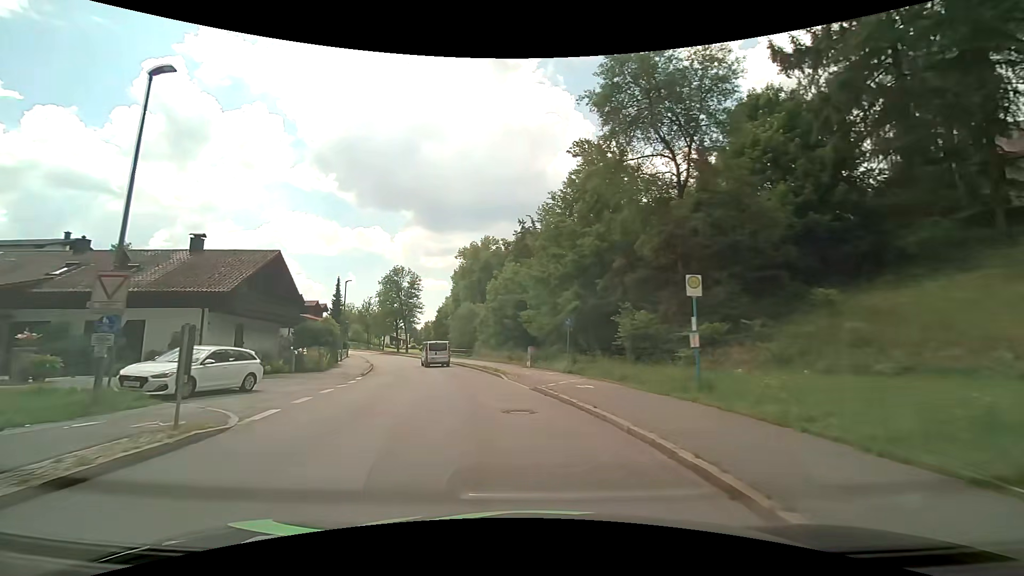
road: unclassified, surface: asphalt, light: Day
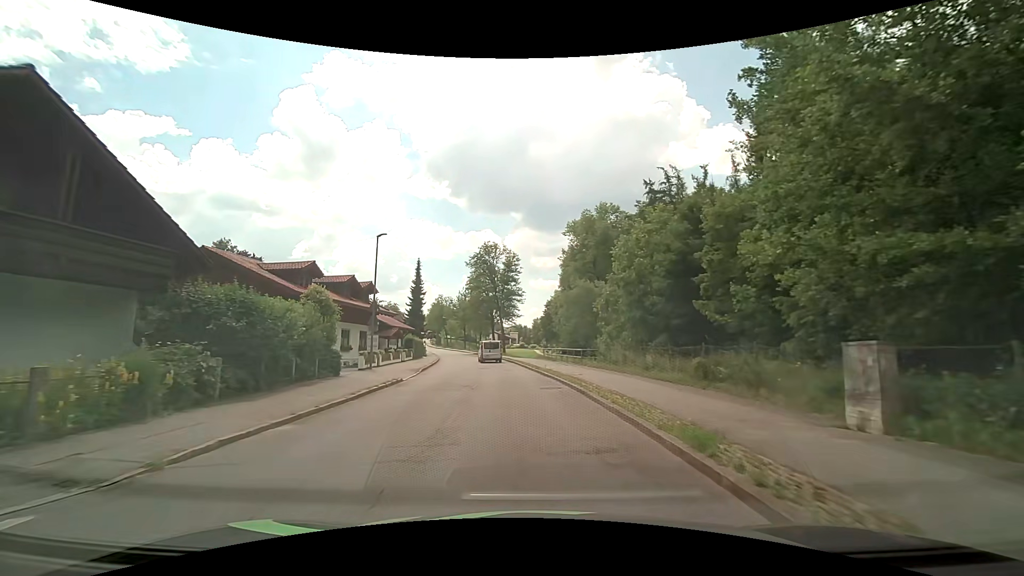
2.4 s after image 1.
(-3.0, +22.9) m; -13°
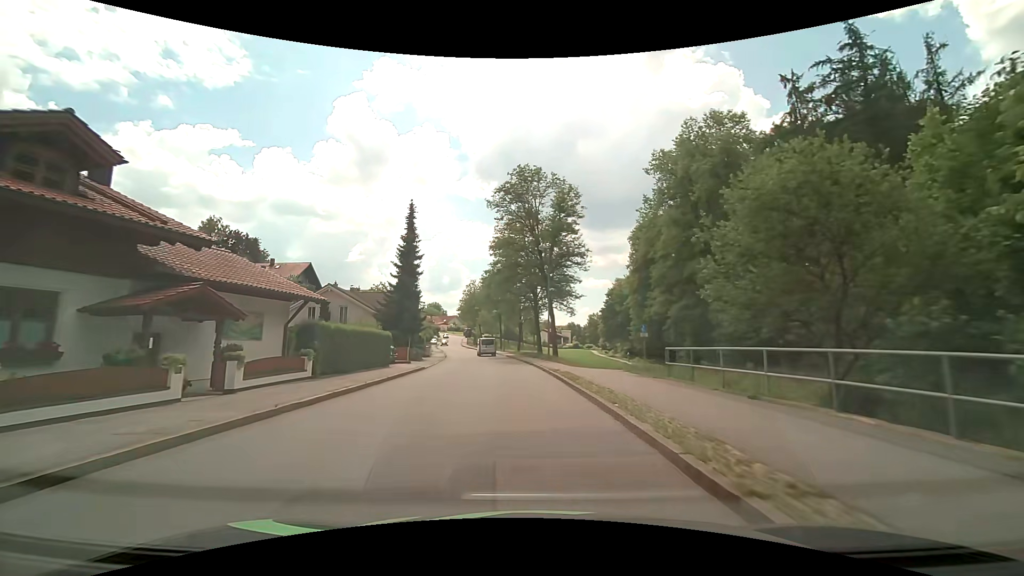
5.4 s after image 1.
(-1.6, +31.0) m; -6°
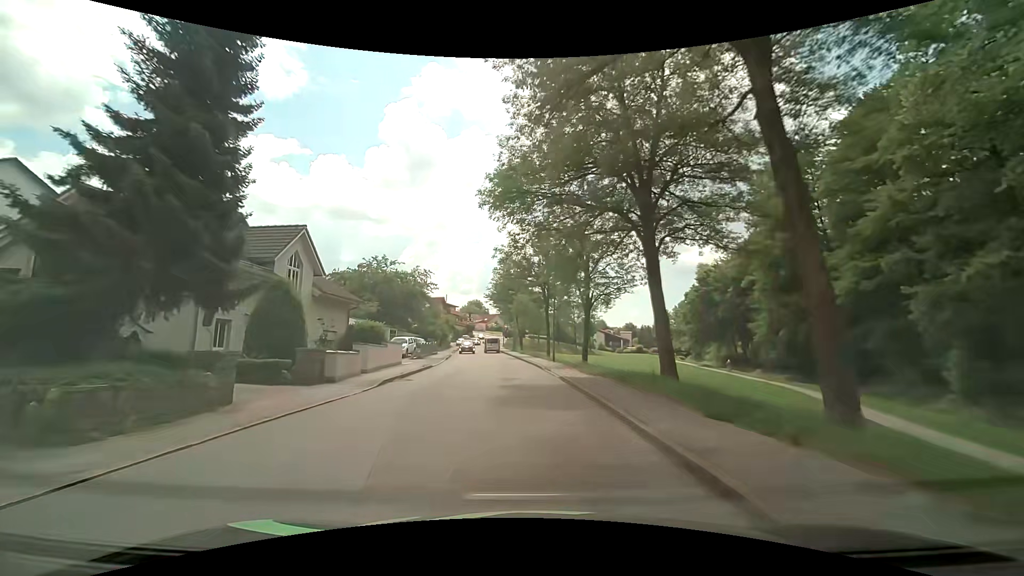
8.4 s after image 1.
(-1.8, +33.5) m; -5°
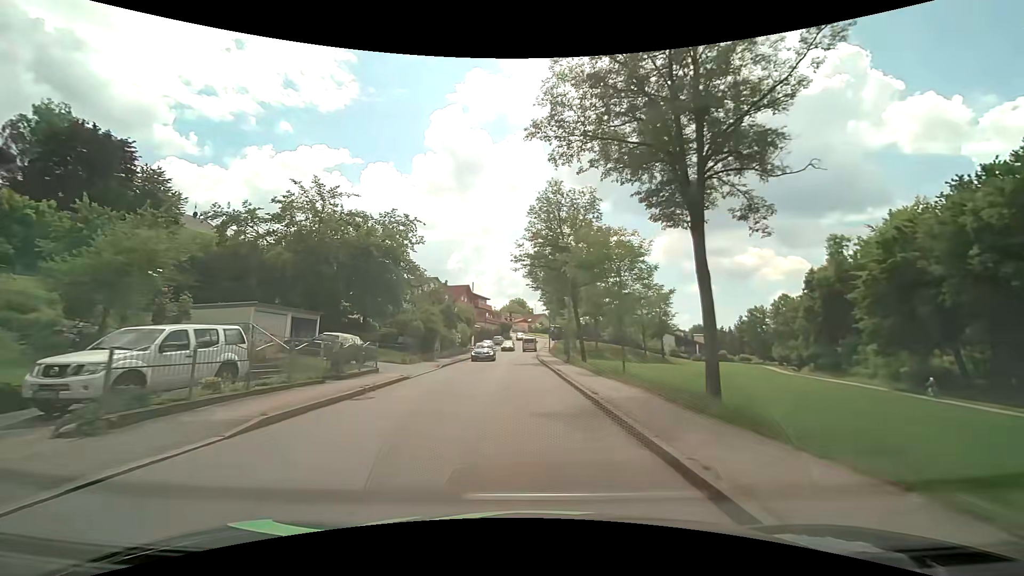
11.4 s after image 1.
(-1.6, +33.7) m; -6°
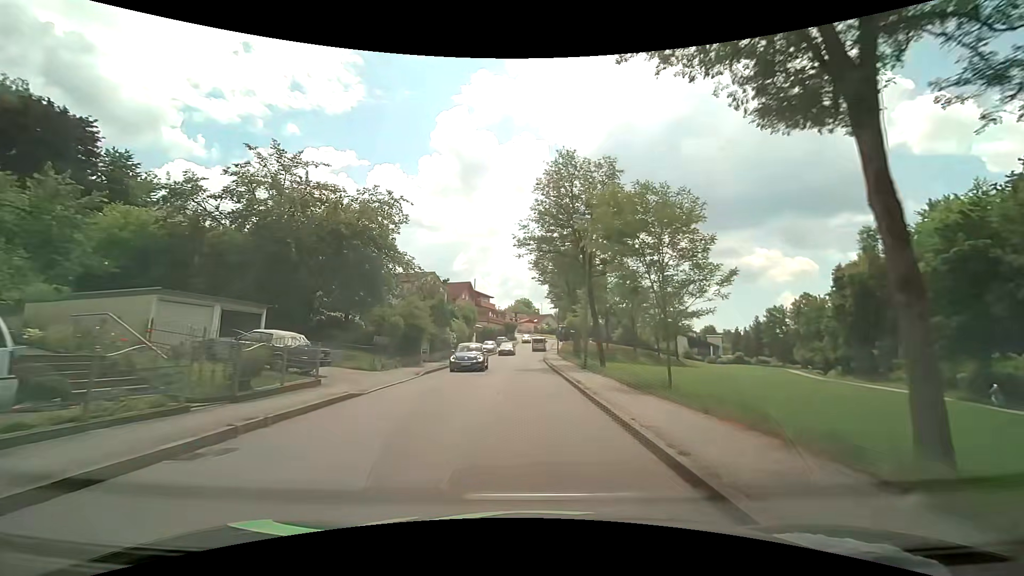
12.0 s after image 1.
(0.0, +6.5) m; 0°
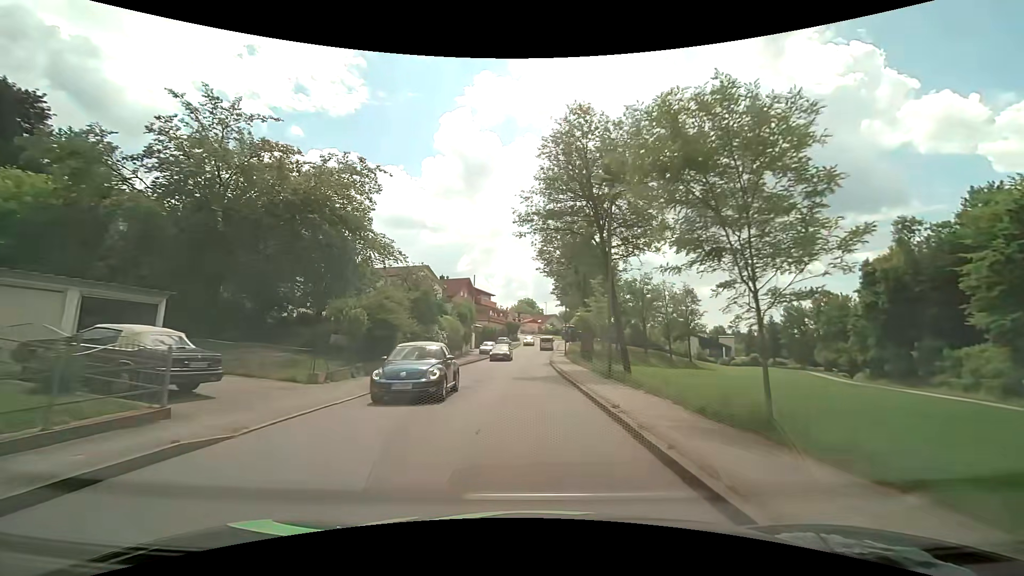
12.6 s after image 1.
(0.0, +6.4) m; -1°
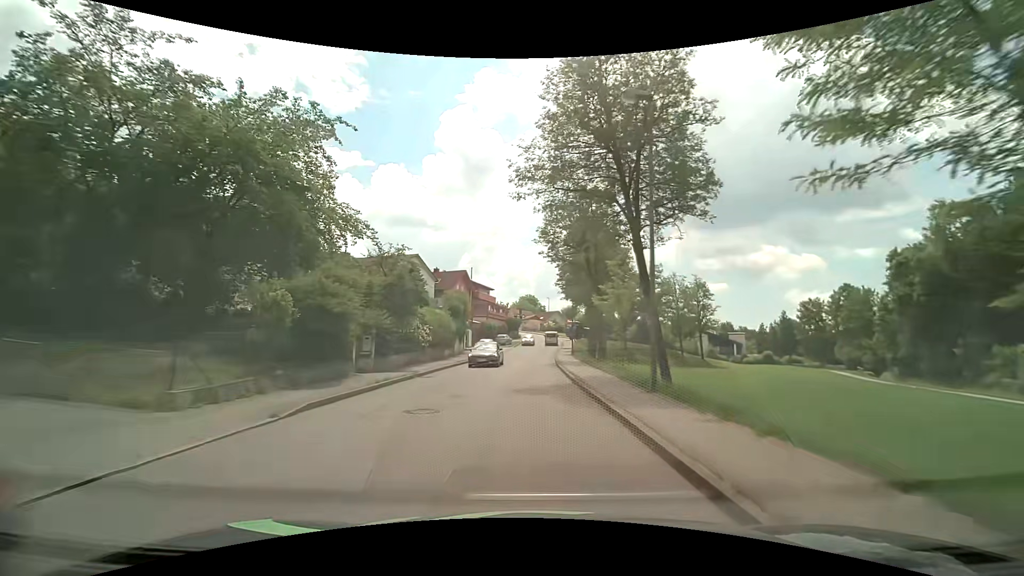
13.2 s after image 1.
(0.0, +6.3) m; 0°
